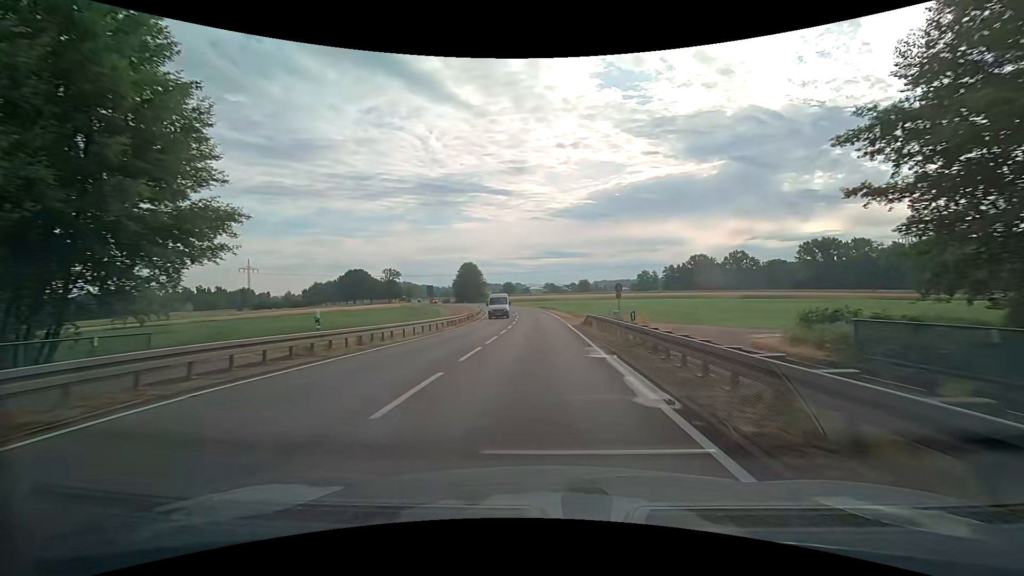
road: secondary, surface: asphalt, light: Day
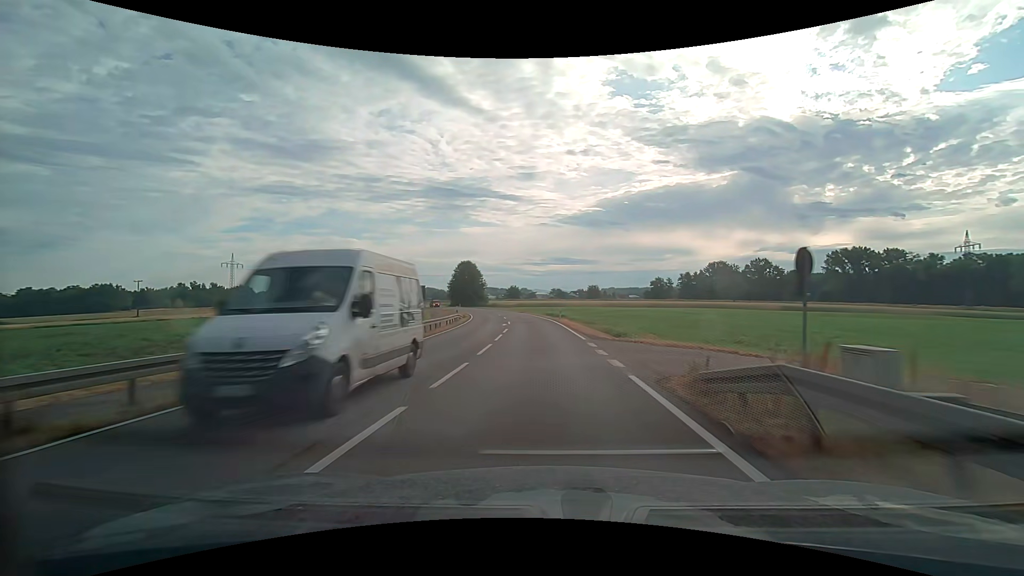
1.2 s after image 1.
(-0.1, +21.1) m; -1°
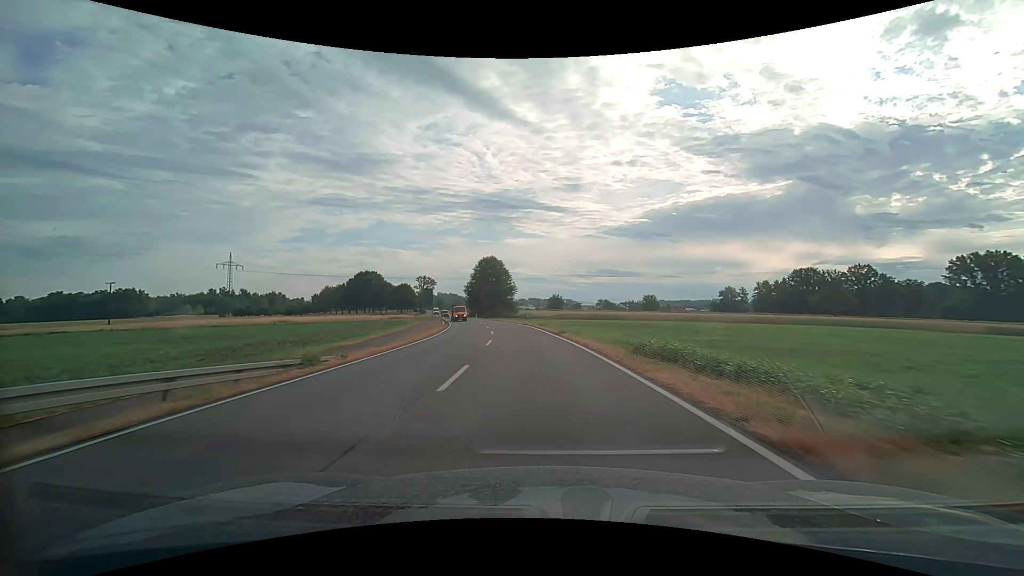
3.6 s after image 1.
(-1.4, +42.6) m; -5°
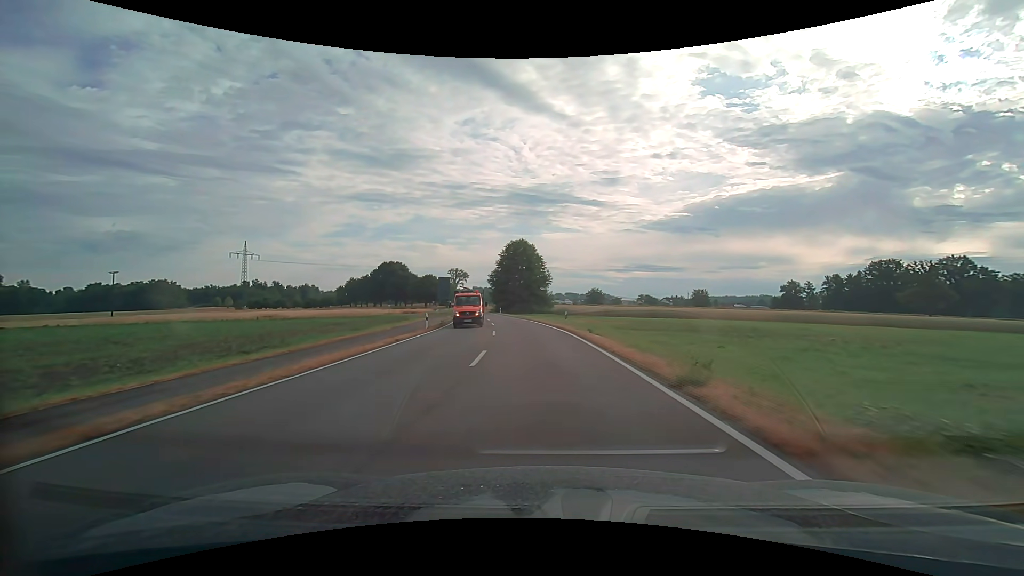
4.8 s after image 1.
(-0.8, +20.9) m; -4°
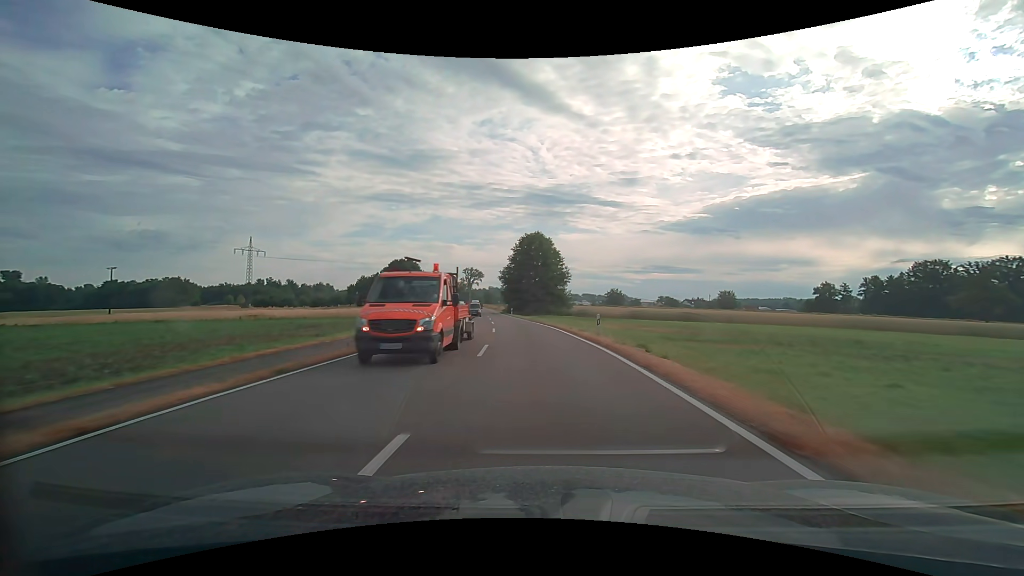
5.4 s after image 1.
(-0.2, +10.4) m; -2°
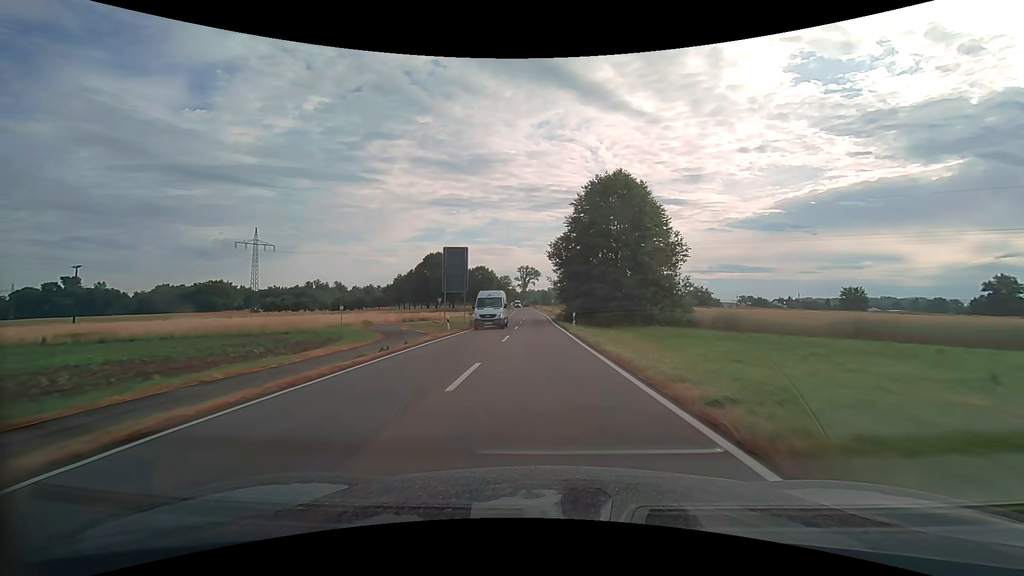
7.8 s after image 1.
(-2.6, +41.4) m; -7°
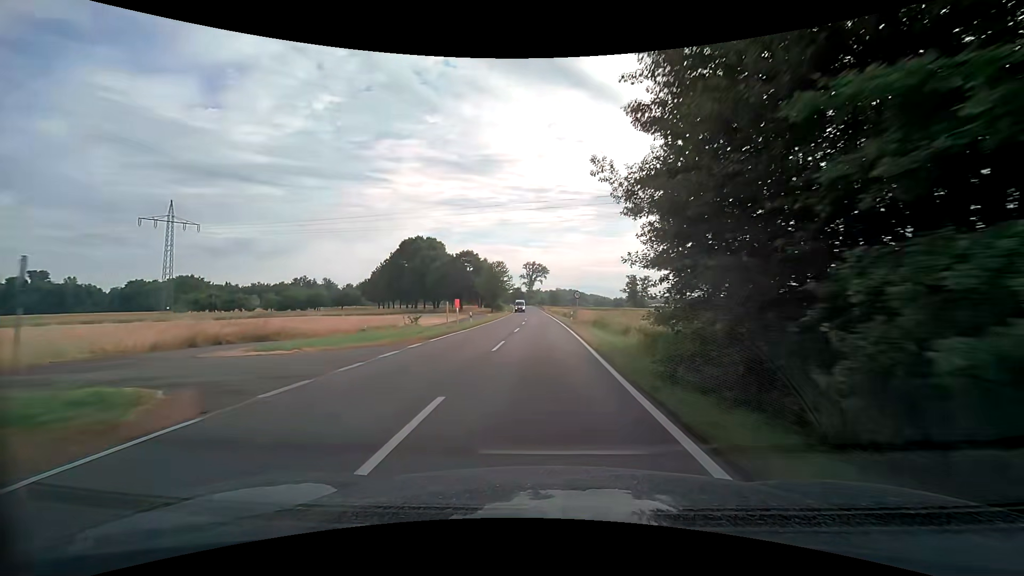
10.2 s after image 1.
(-0.6, +41.0) m; -1°
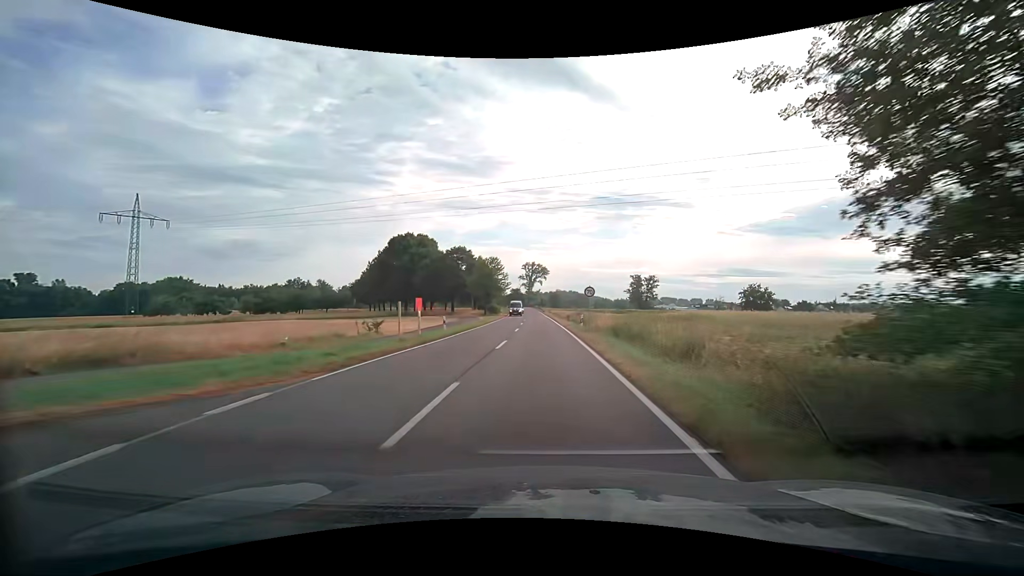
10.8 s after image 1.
(0.0, +10.2) m; 0°
(0, +10) (0, +20) (0, +30) (0, +40) (0, +50) (-1, +60) (-1, +70) (-1, +80) (-2, +90) (-2, +100) m
